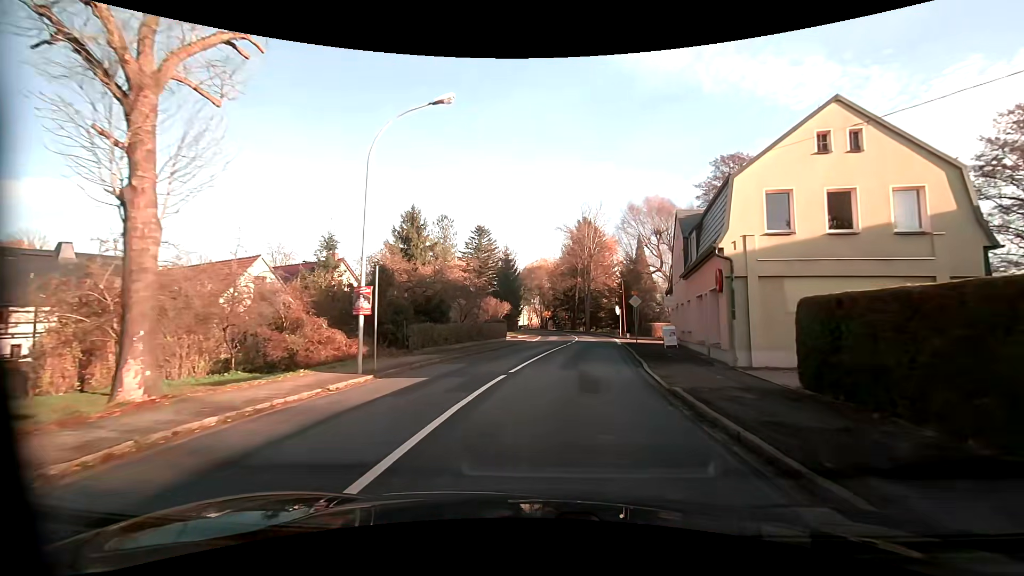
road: primary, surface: asphalt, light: Day
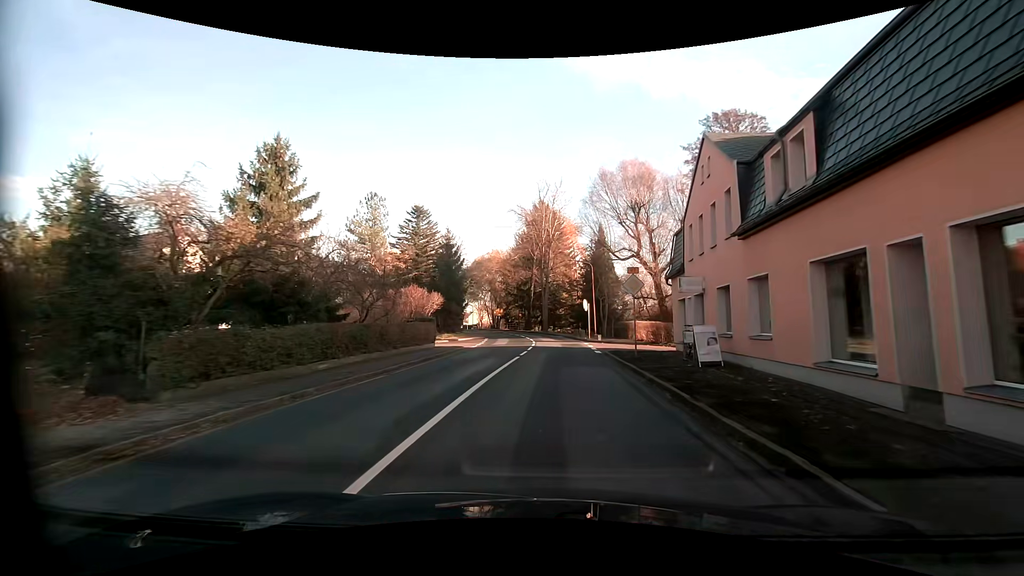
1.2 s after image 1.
(+0.6, +13.0) m; +6°
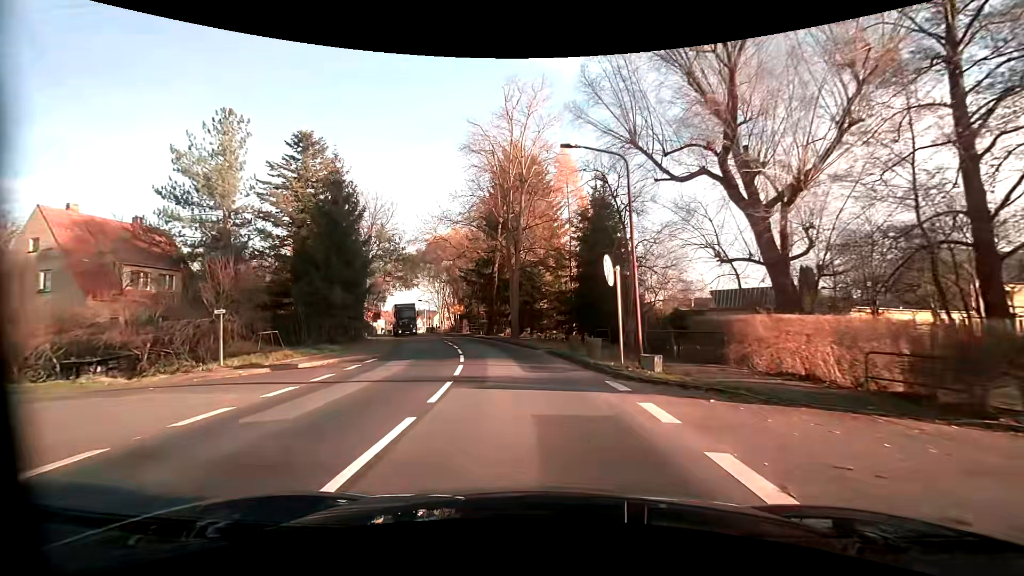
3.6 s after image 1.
(+1.0, +27.2) m; +1°
(0, +10) (-1, +20) (-3, +30) (-5, +40) (-8, +49) (-11, +59) (-14, +68) (-17, +78) (-20, +87) (-23, +97) m
